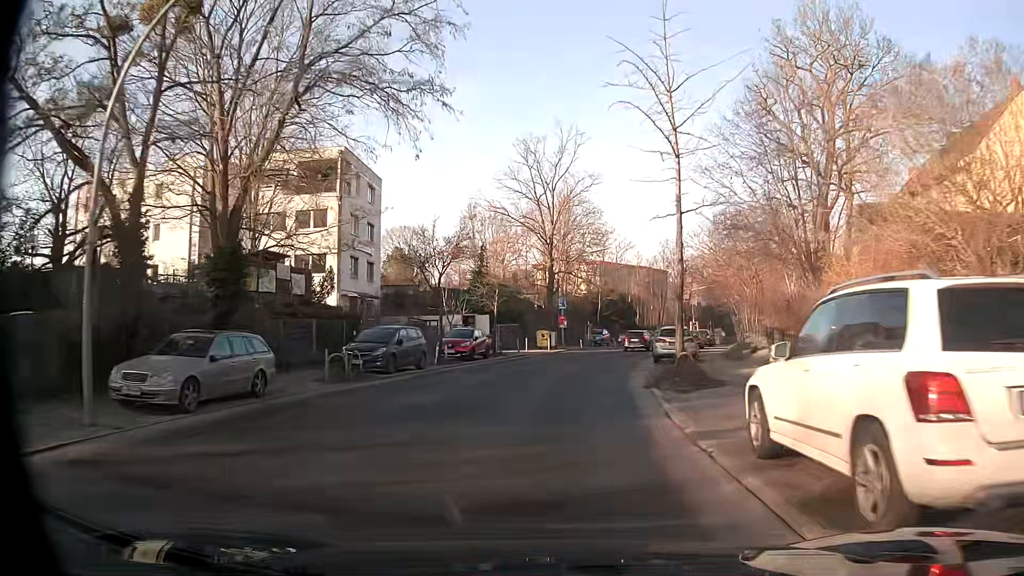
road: tertiary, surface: asphalt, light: Day
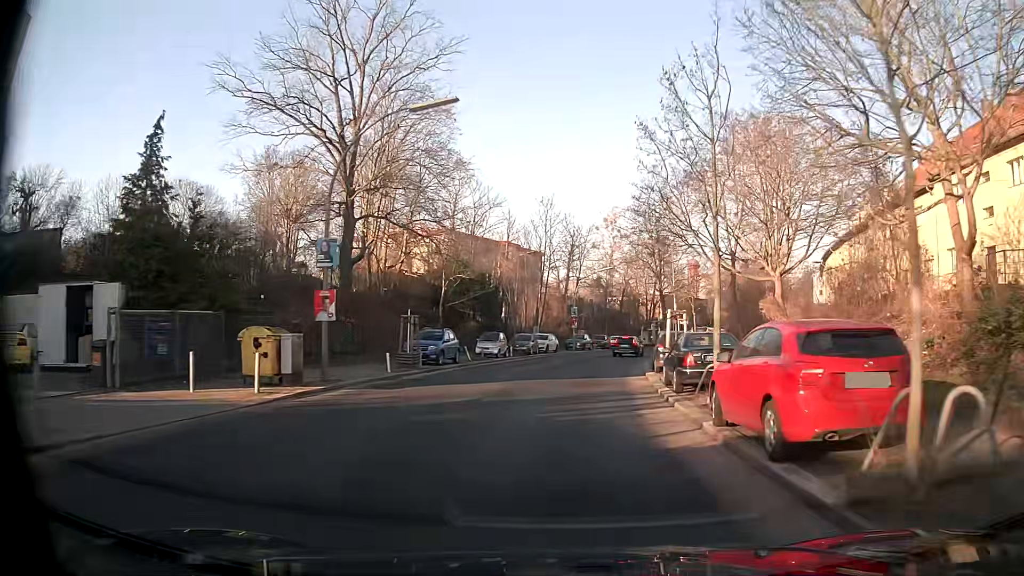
(+3.0, +33.9) m; +12°
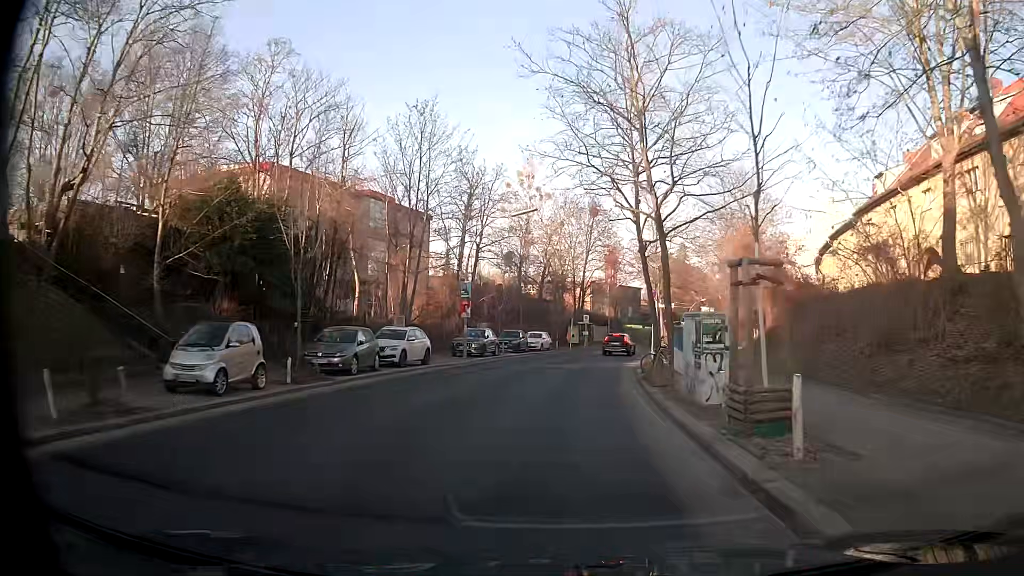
(+2.0, +27.0) m; +7°
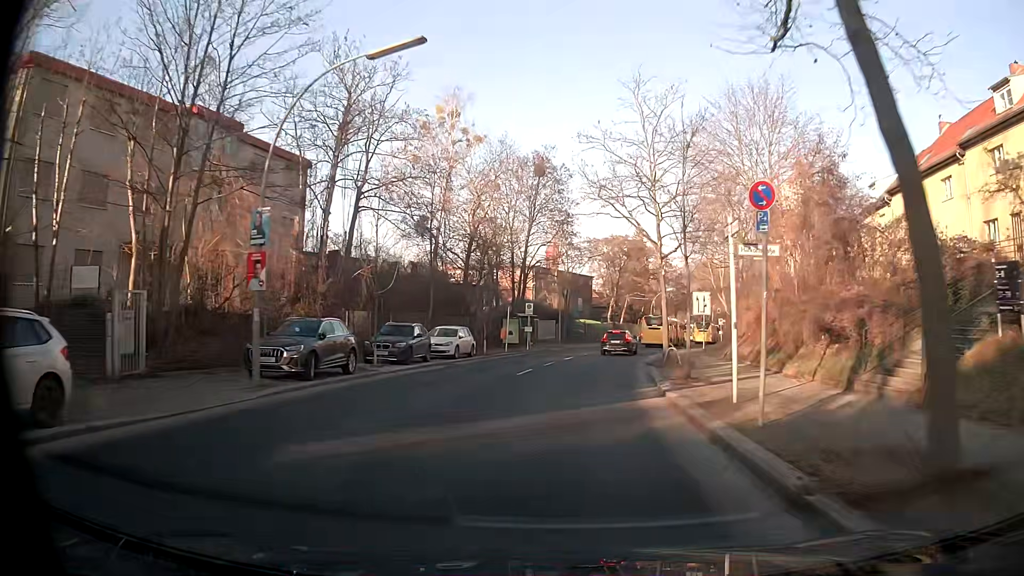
(+0.9, +20.5) m; +5°
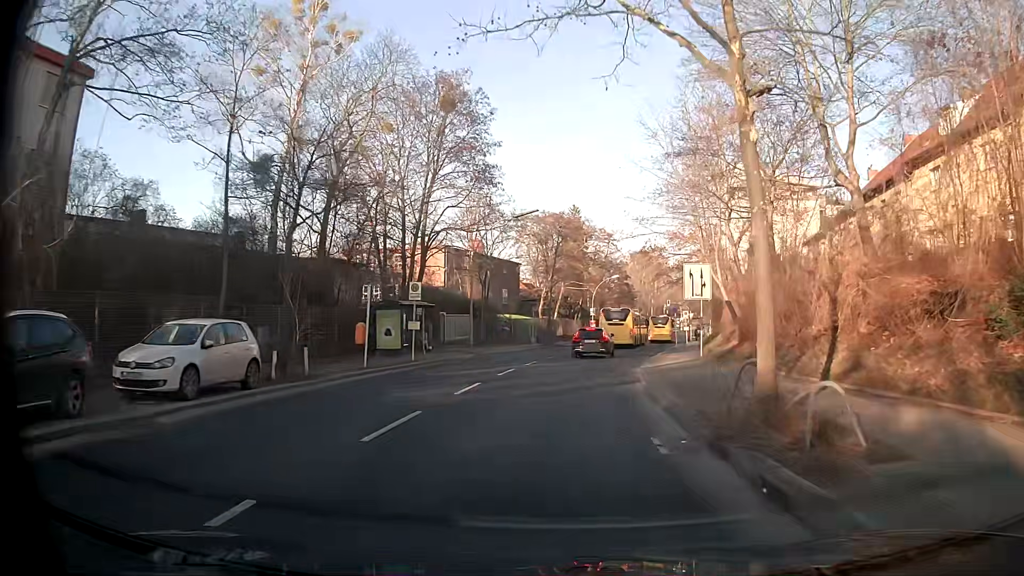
(+1.1, +18.9) m; +6°
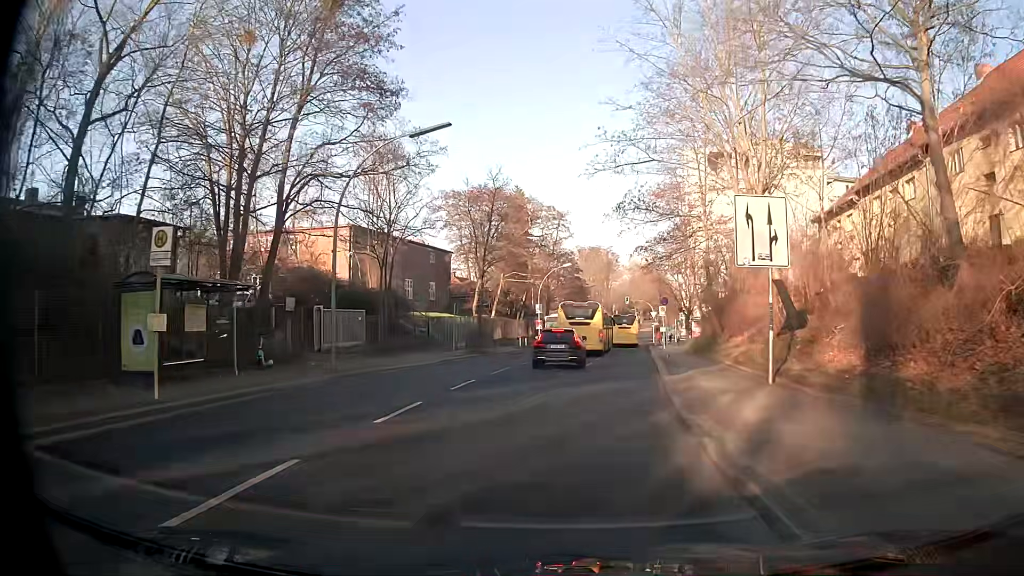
(+0.7, +16.0) m; +6°
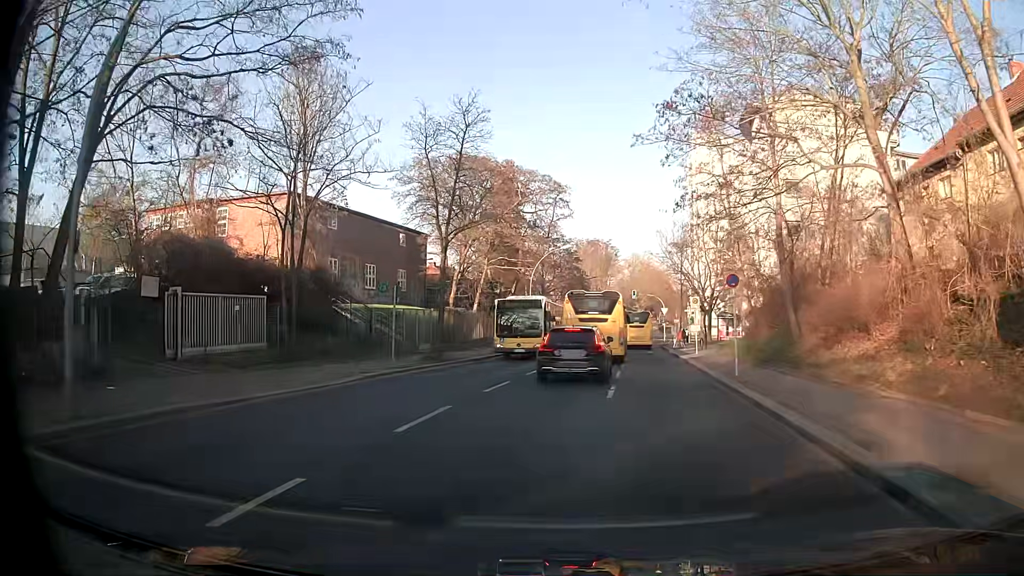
(0.0, +12.7) m; 0°
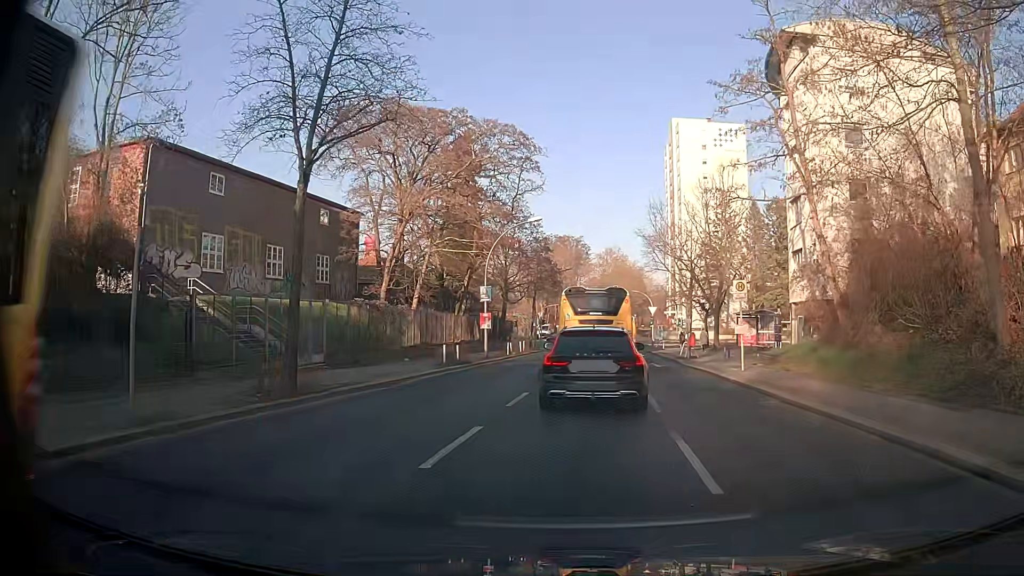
(+0.1, +14.0) m; +3°
(0, +10) (+1, +20) (+2, +30) (+2, +40) (+3, +50) (+4, +60) (+4, +70) (+4, +80) (+3, +90) (-3, +97) m
